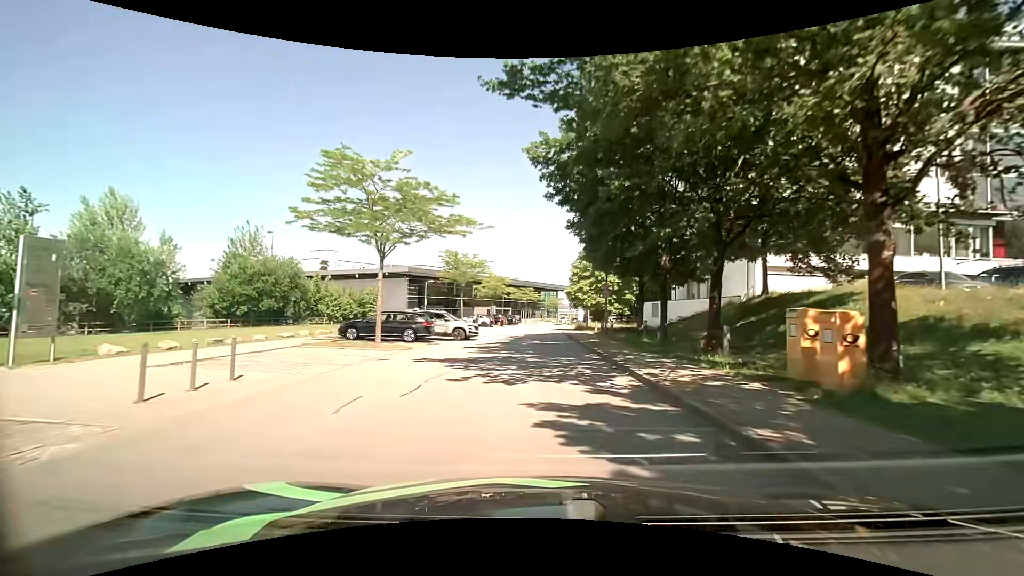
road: residential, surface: asphalt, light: Day
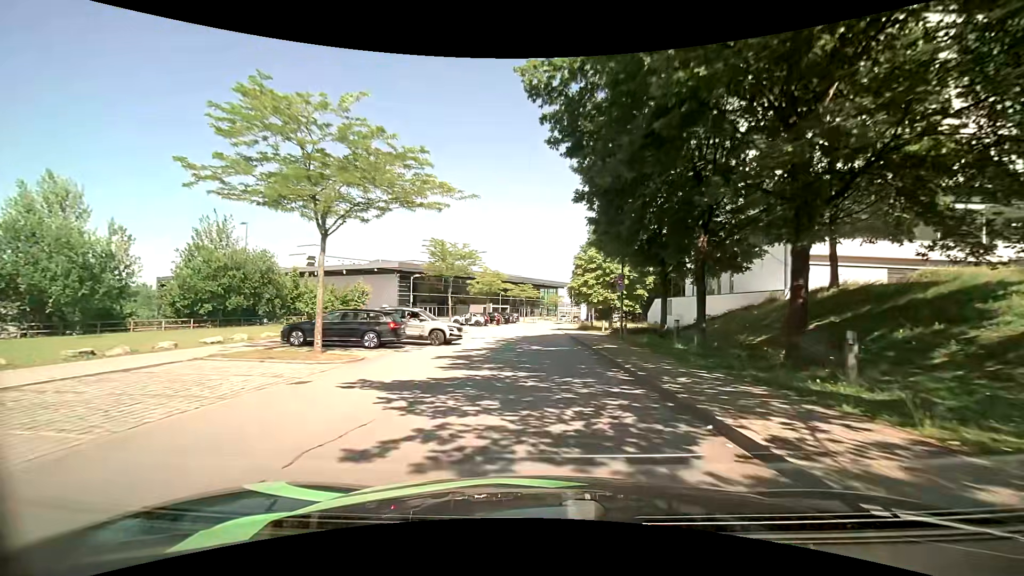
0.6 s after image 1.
(0.0, +5.5) m; 0°
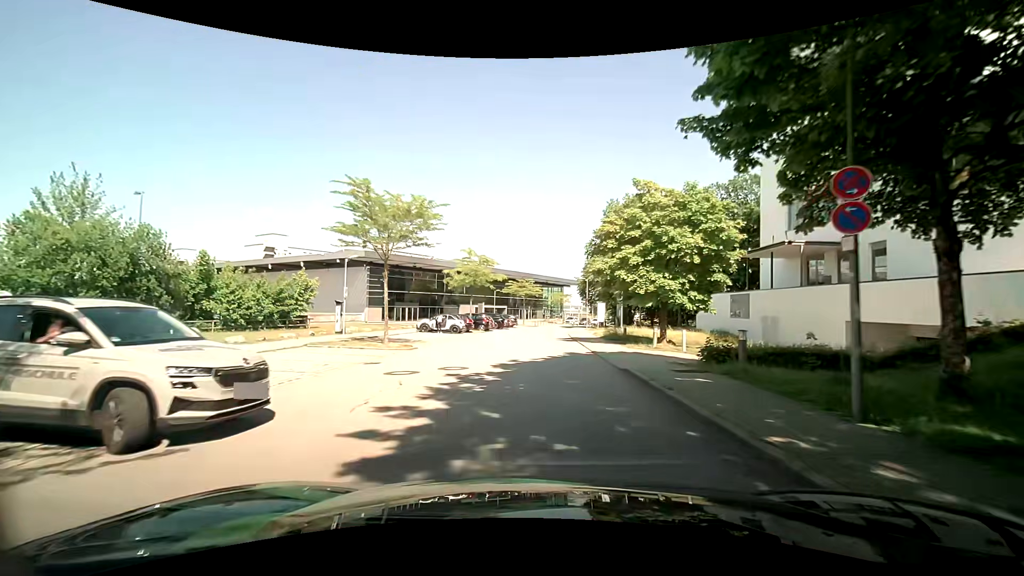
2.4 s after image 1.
(0.0, +16.3) m; 0°
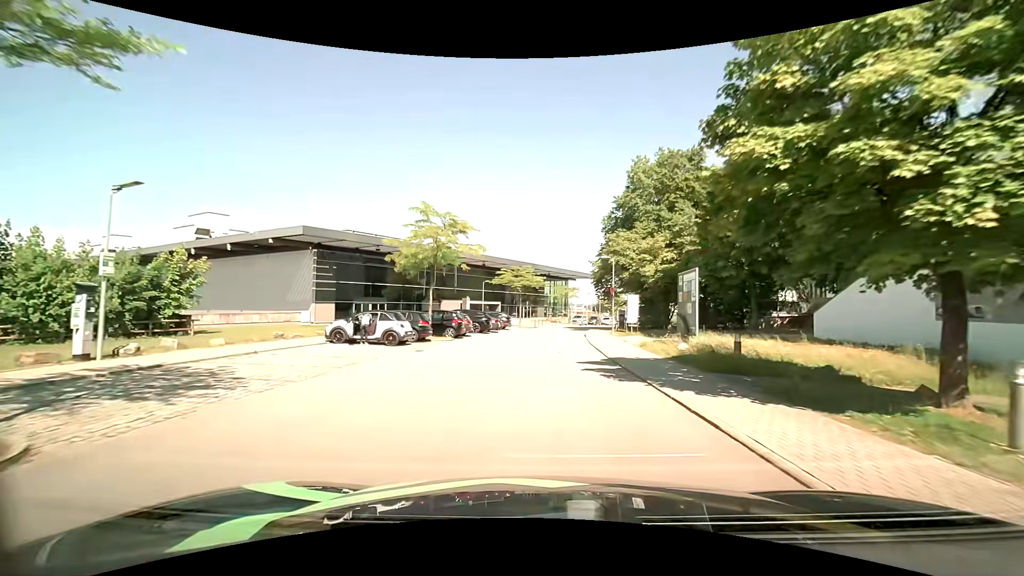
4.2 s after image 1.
(-0.1, +16.7) m; 0°
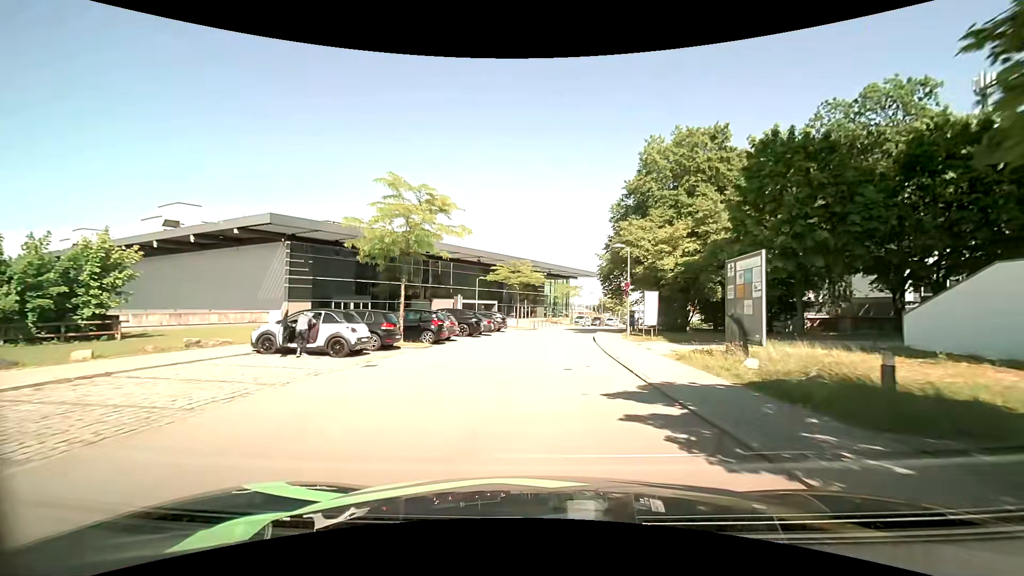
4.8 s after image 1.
(0.0, +5.6) m; 0°
